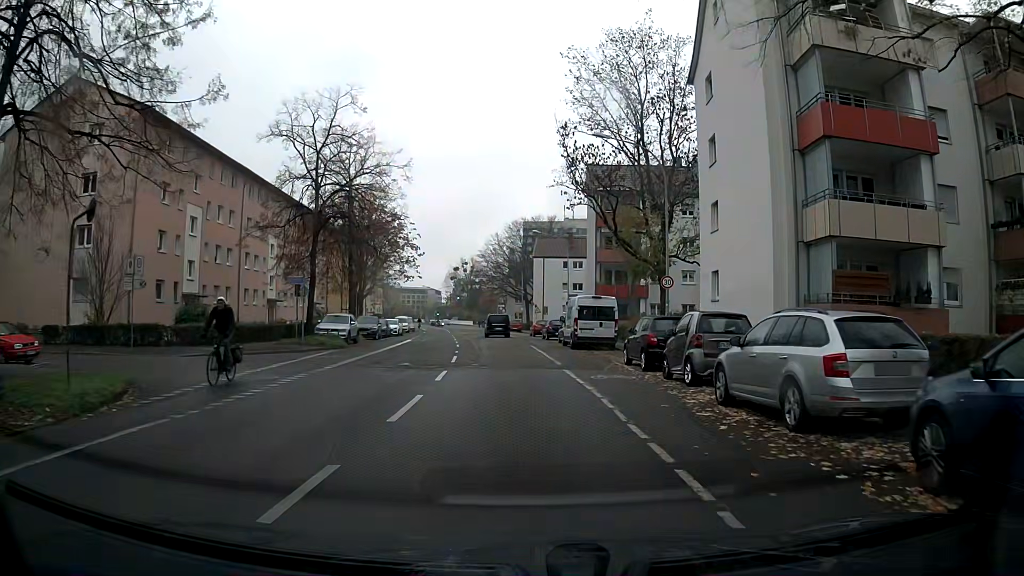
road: residential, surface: asphalt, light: Day
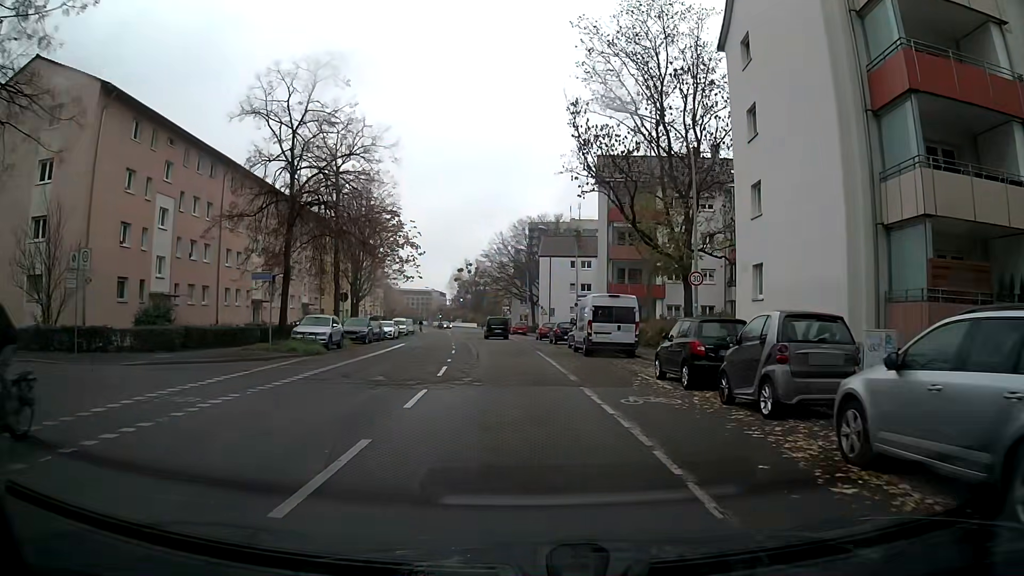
(0.0, +4.4) m; 0°
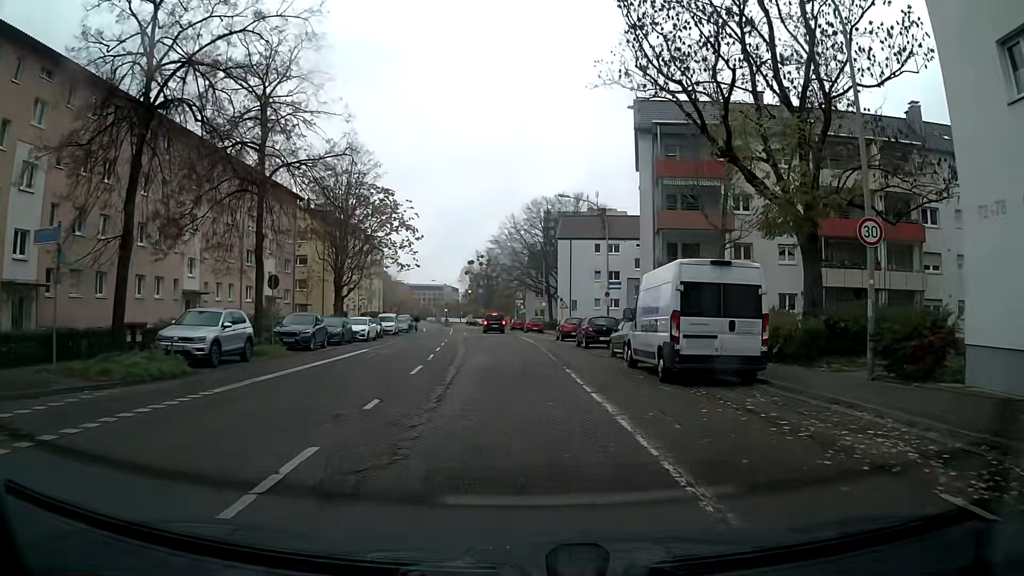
(-0.2, +13.3) m; -1°
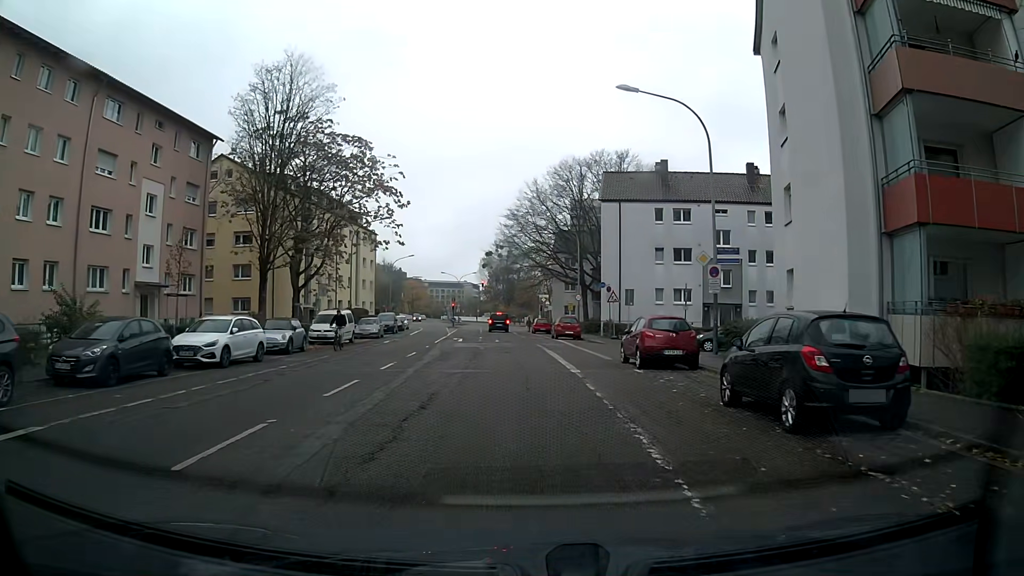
(-0.3, +22.3) m; -2°
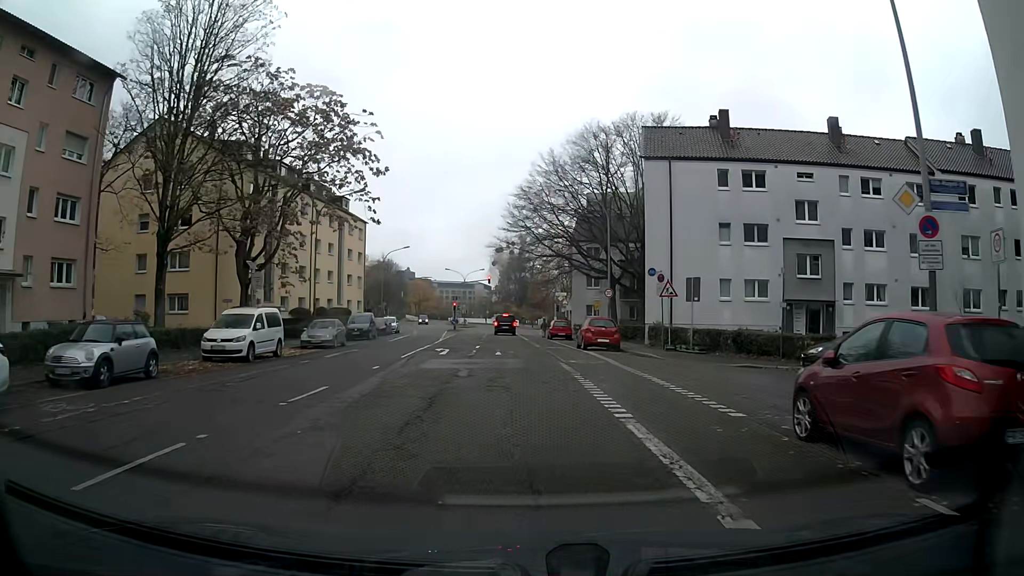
(-0.2, +13.2) m; -1°
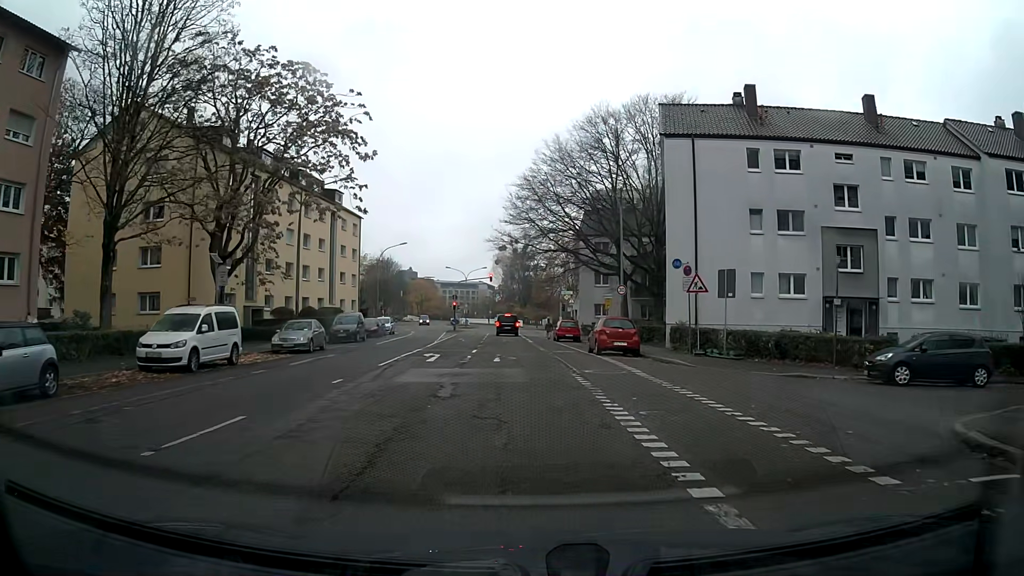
(0.0, +4.3) m; 0°
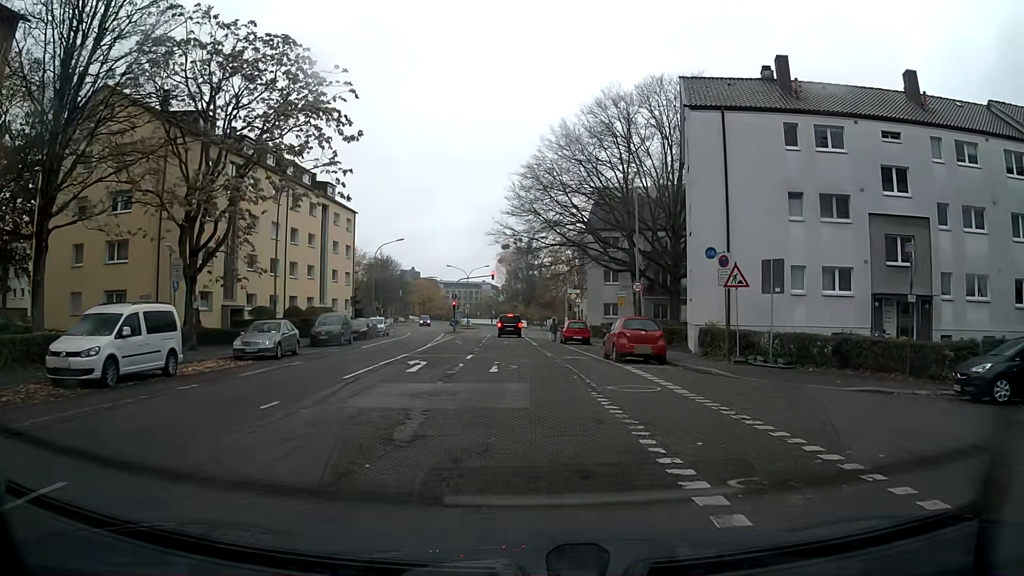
(0.0, +4.3) m; 0°
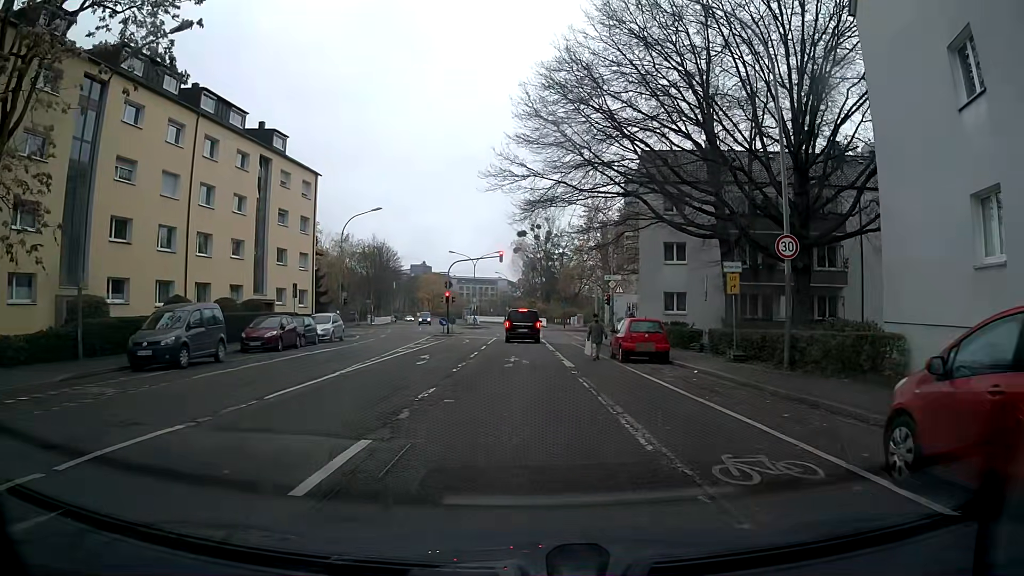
(-0.3, +18.8) m; -1°
(0, +10) (0, +20) (0, +30) (0, +40) (+1, +50) (+1, +60) (0, +70) (0, +80) (-2, +90) (-3, +100) m
